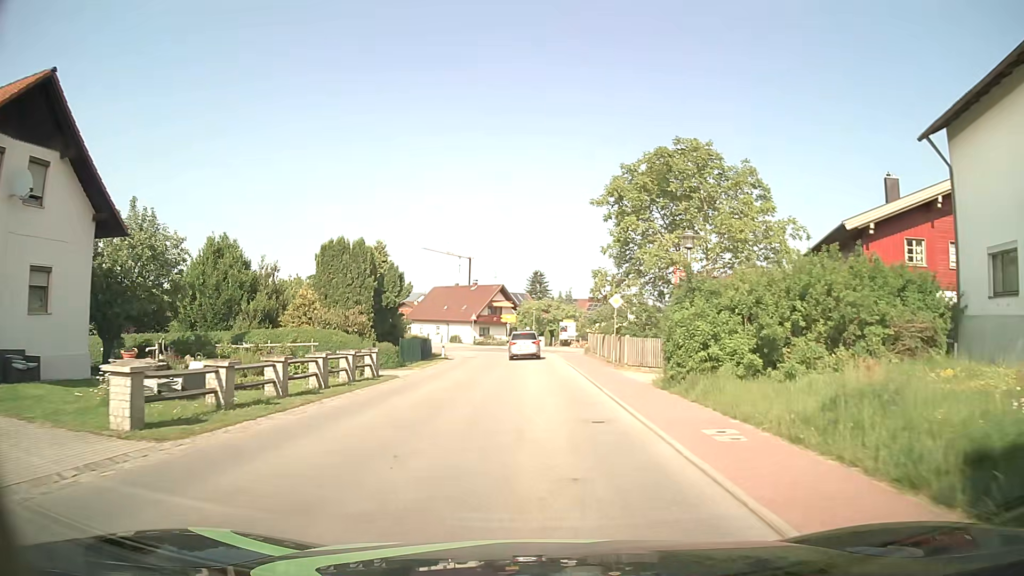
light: Day
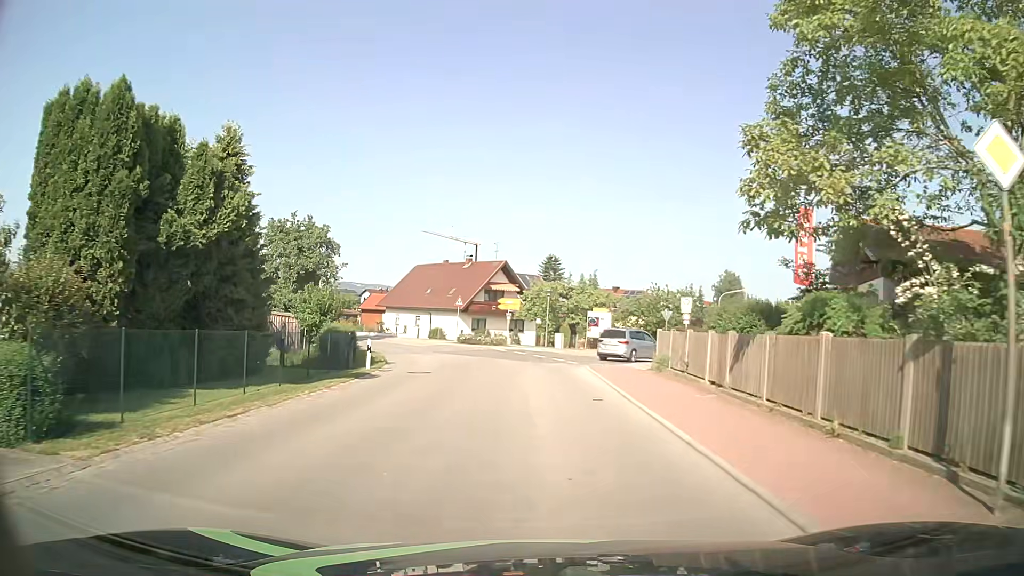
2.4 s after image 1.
(-0.2, +22.7) m; -1°
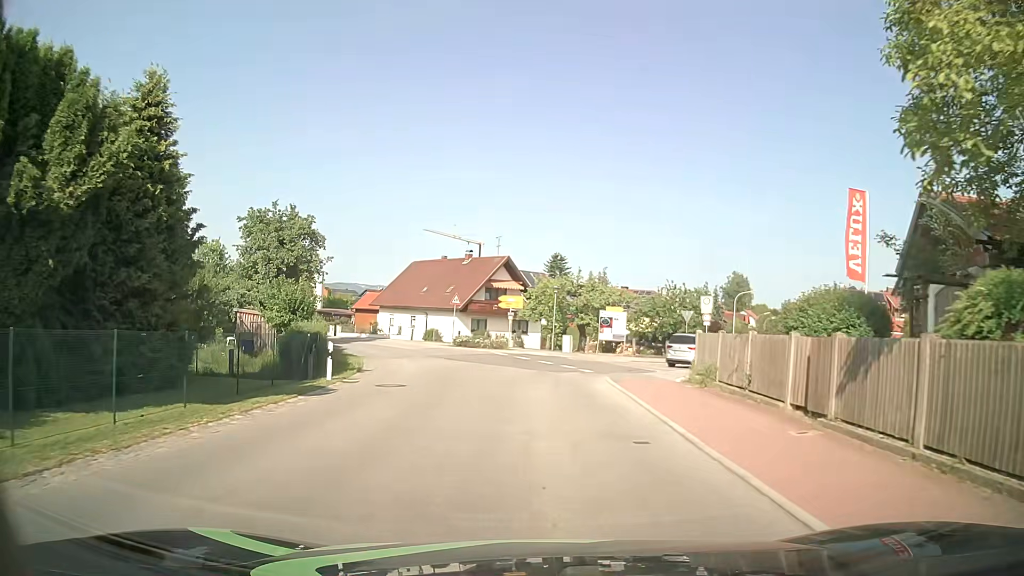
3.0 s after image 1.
(0.0, +5.0) m; 0°
(0, +10) (0, +20) (+4, +29) (+11, +36) (+16, +45) (+19, +54) (+23, +64) (+26, +73) (+30, +82) (+33, +92) m
